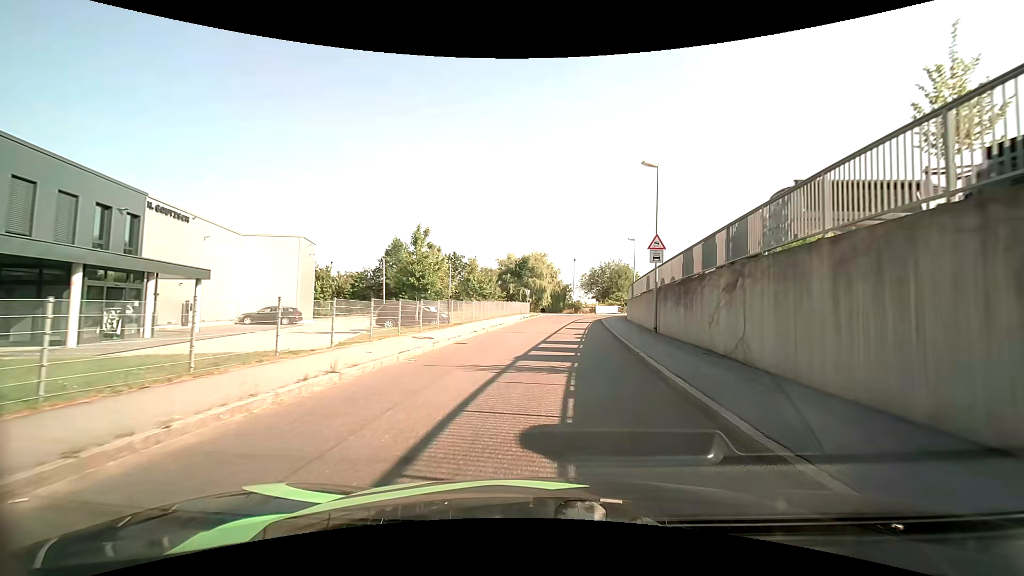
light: Day
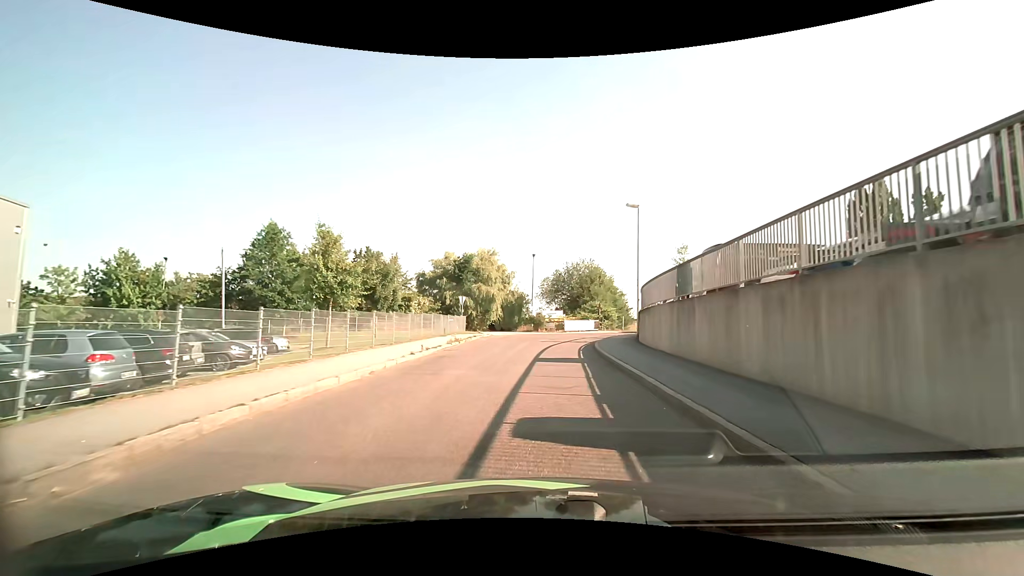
(+1.3, +22.7) m; +5°
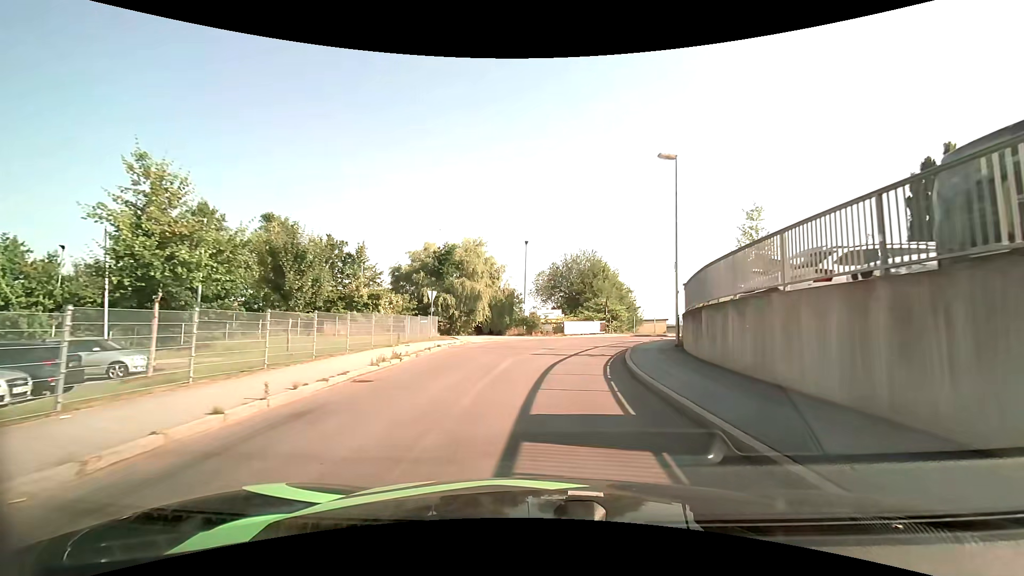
(0.0, +9.5) m; 0°
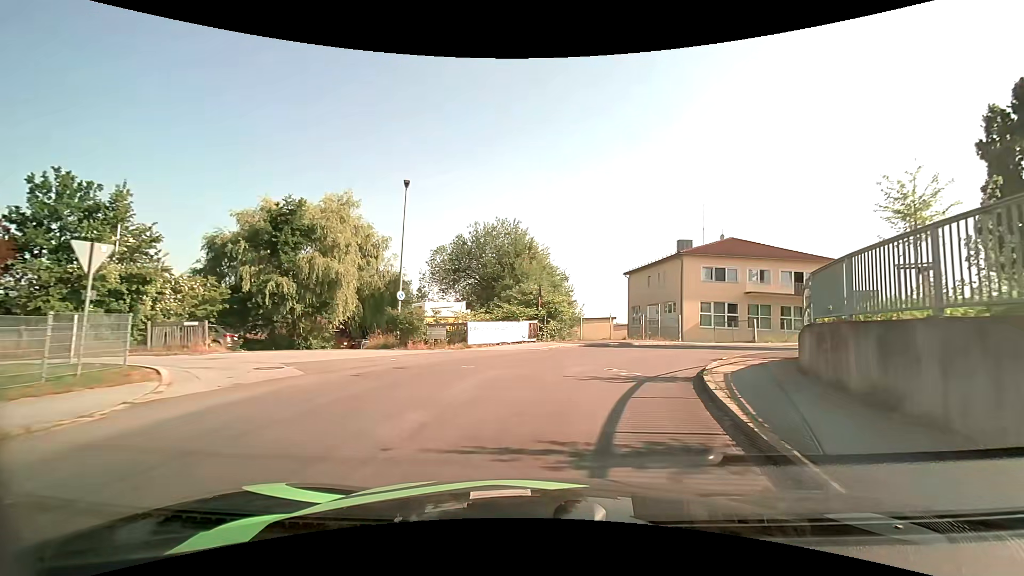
(+1.0, +18.4) m; +10°
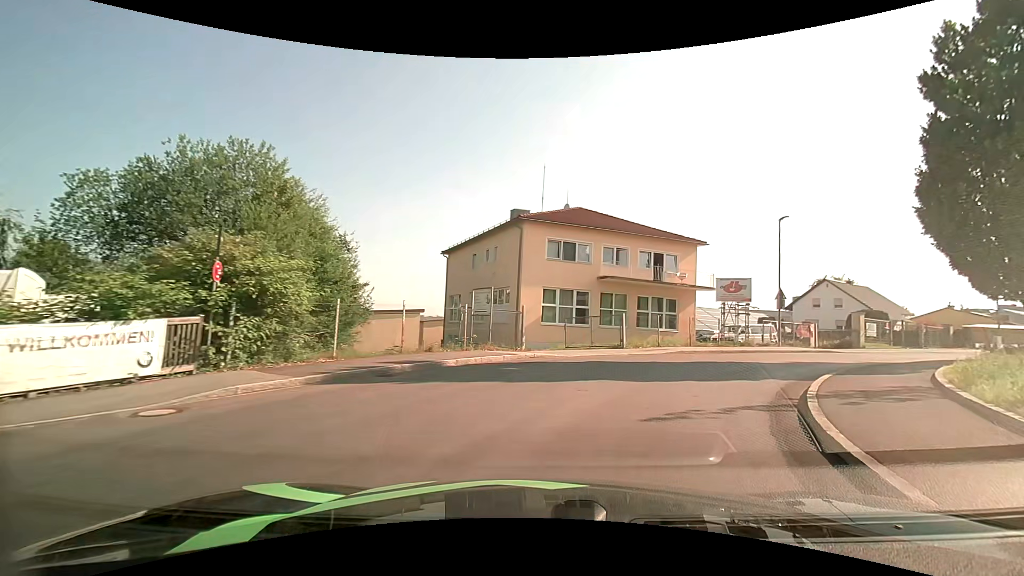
(+2.1, +14.9) m; +19°
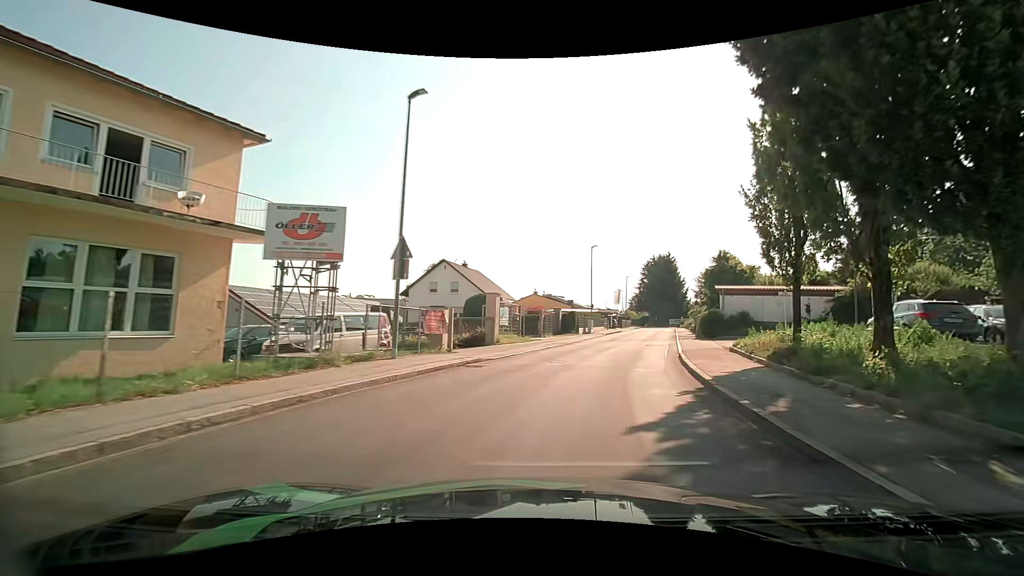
(+7.3, +18.5) m; +43°
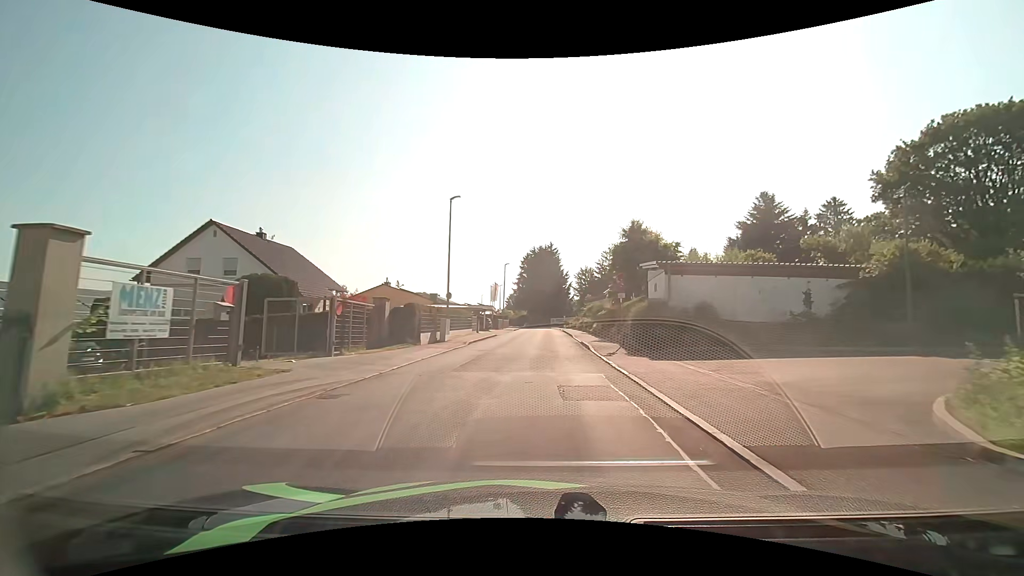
(+2.6, +19.2) m; +13°
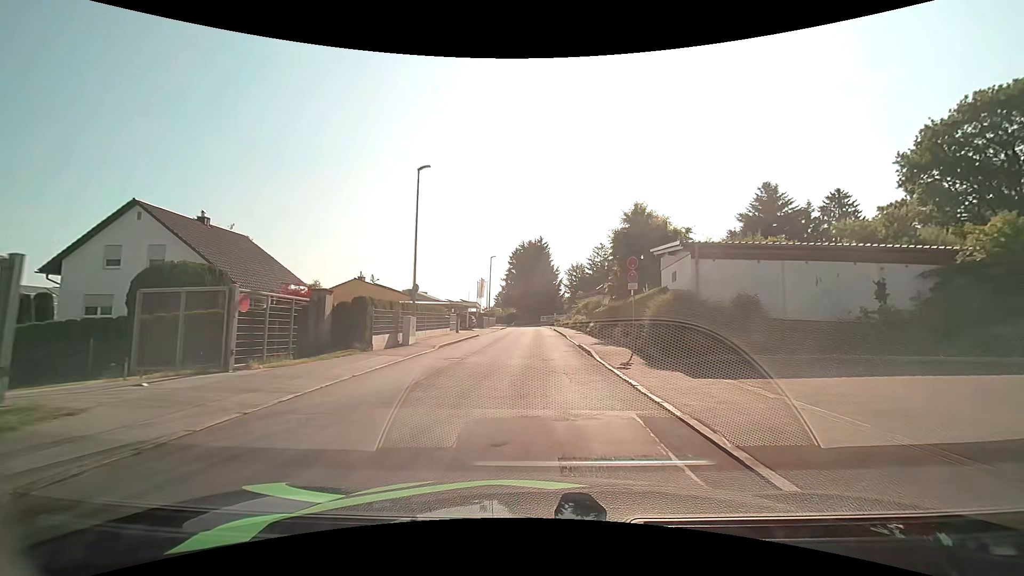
(+0.1, +5.4) m; +1°
(0, +10) (0, +20) (0, +30) (0, +40) (0, +50) (0, +60) (0, +70) (0, +80) (-1, +90) (-3, +100) m
